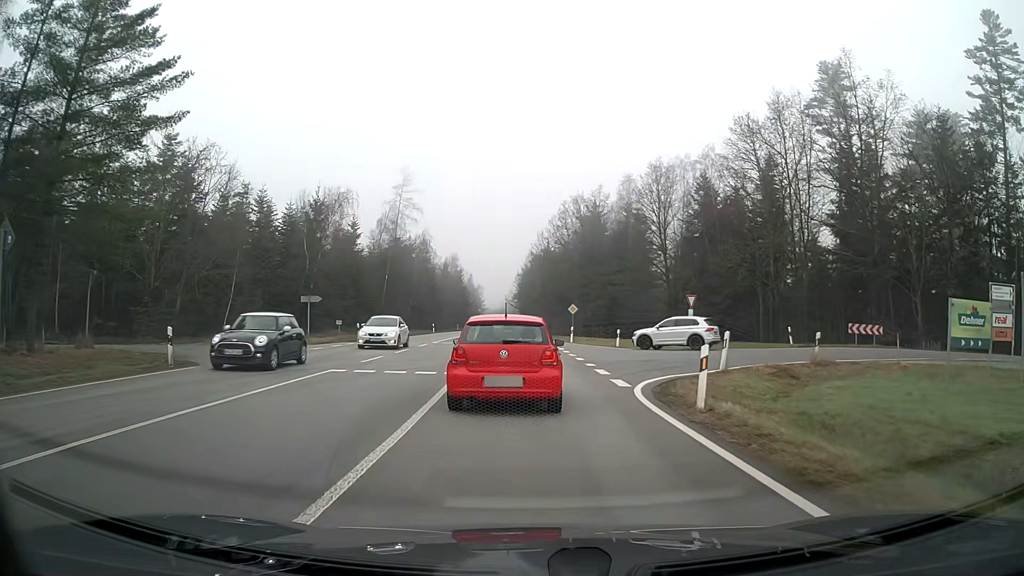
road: secondary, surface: asphalt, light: Day
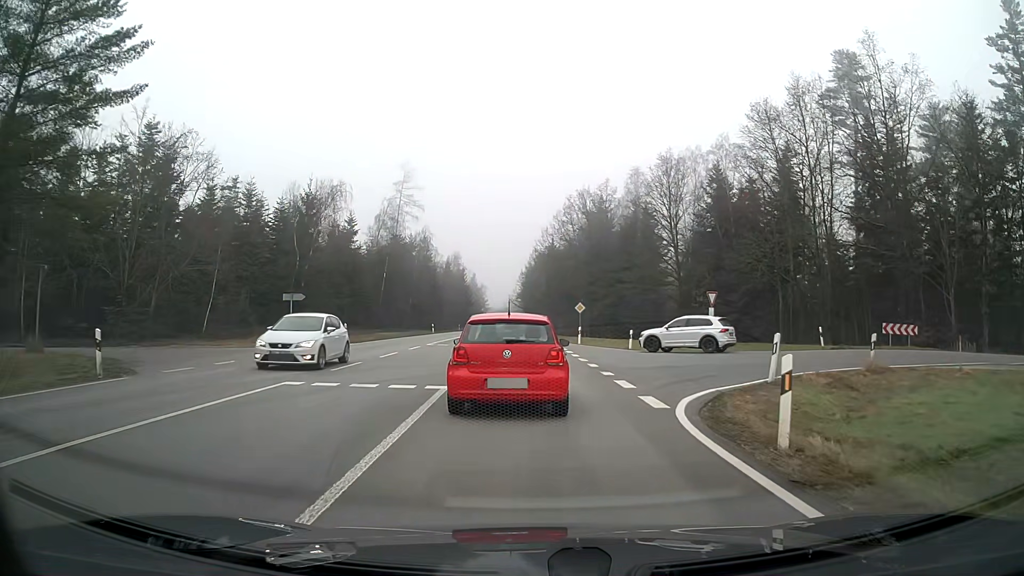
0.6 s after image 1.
(0.0, +3.5) m; 0°
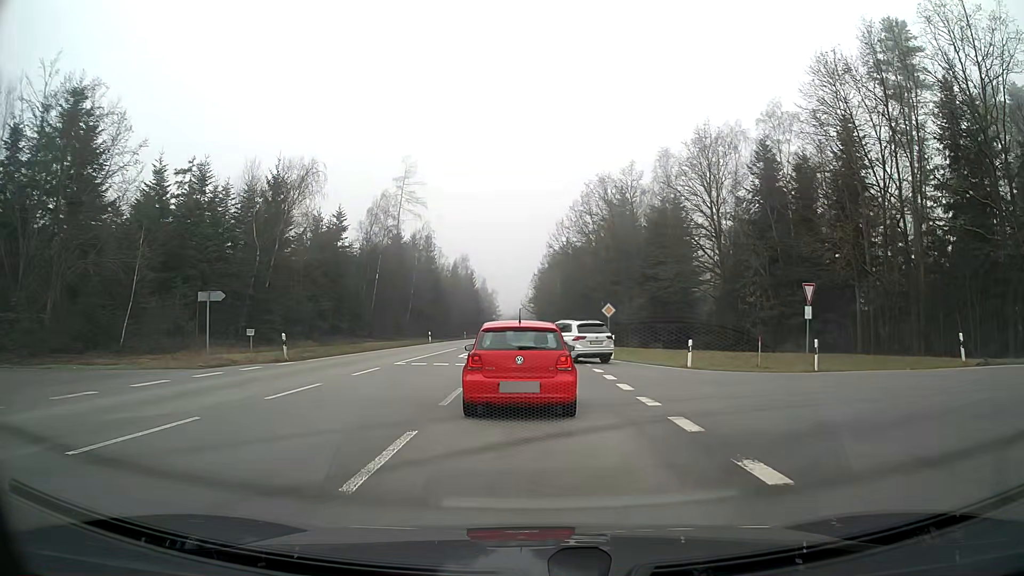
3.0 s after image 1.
(-0.1, +10.8) m; -1°
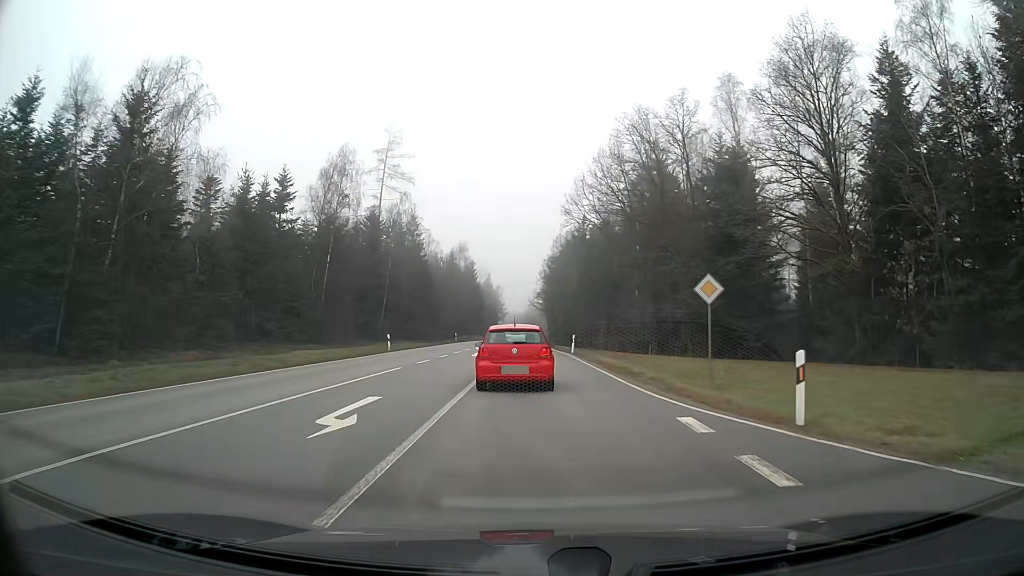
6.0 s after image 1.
(-0.1, +21.6) m; -1°
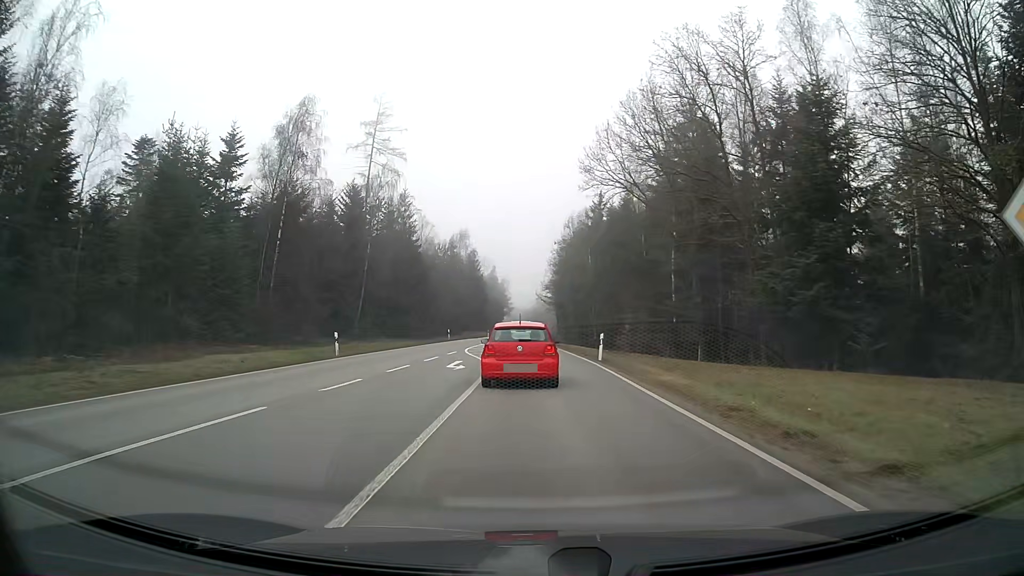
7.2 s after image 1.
(-0.1, +12.8) m; -1°
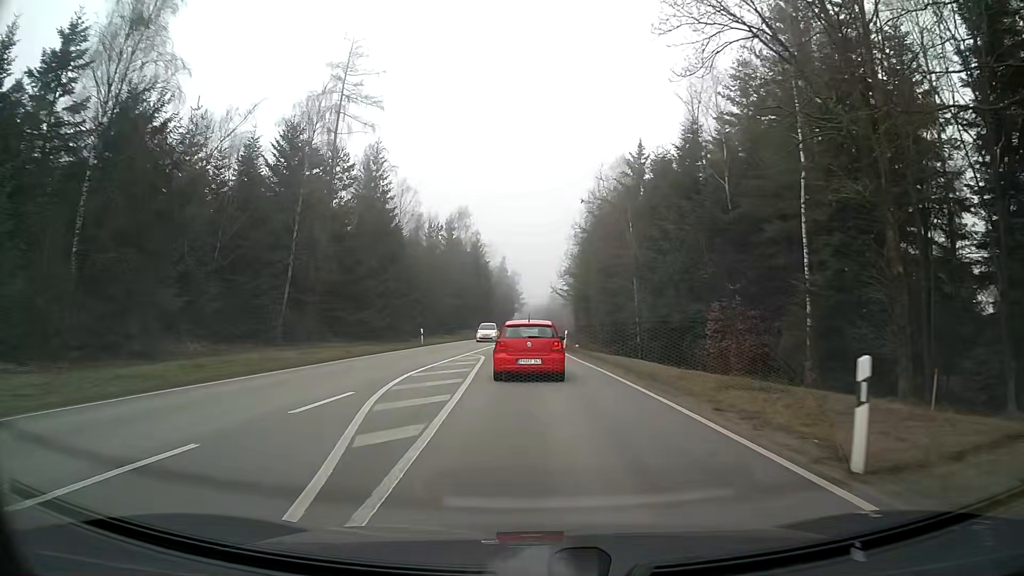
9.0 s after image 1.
(-0.2, +22.0) m; -1°
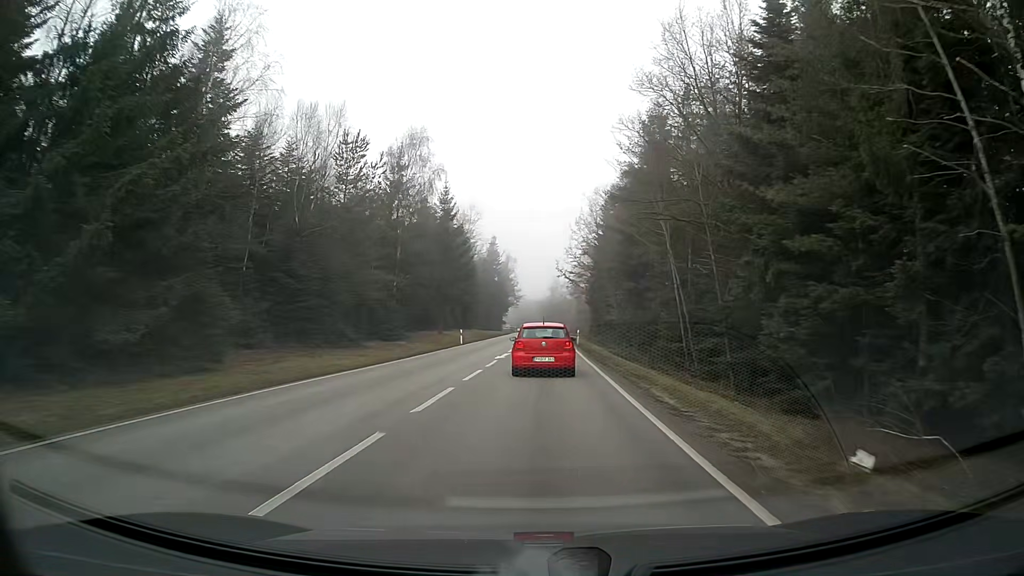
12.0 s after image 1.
(-0.3, +41.7) m; 0°
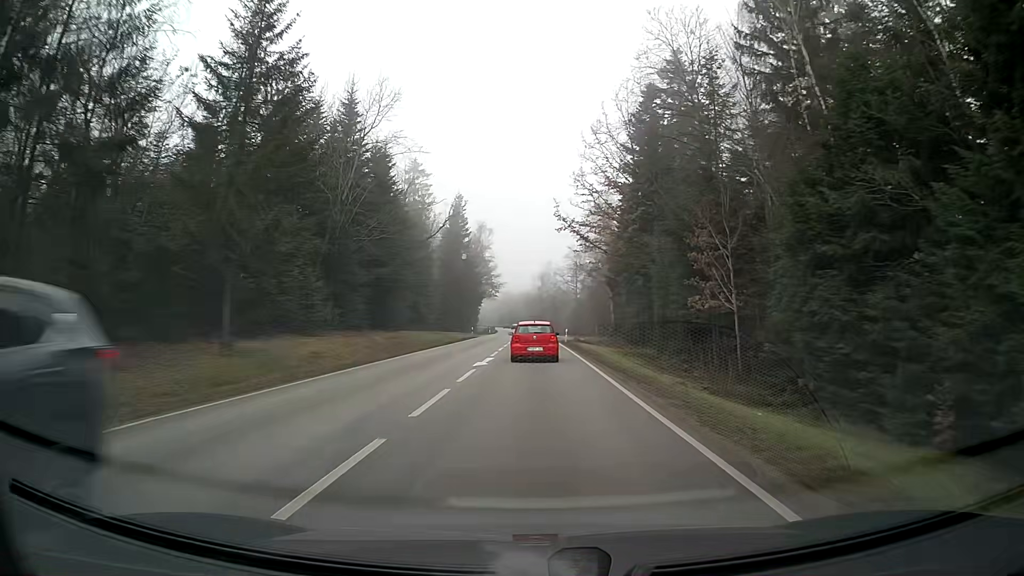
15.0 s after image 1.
(+0.8, +49.1) m; +1°
